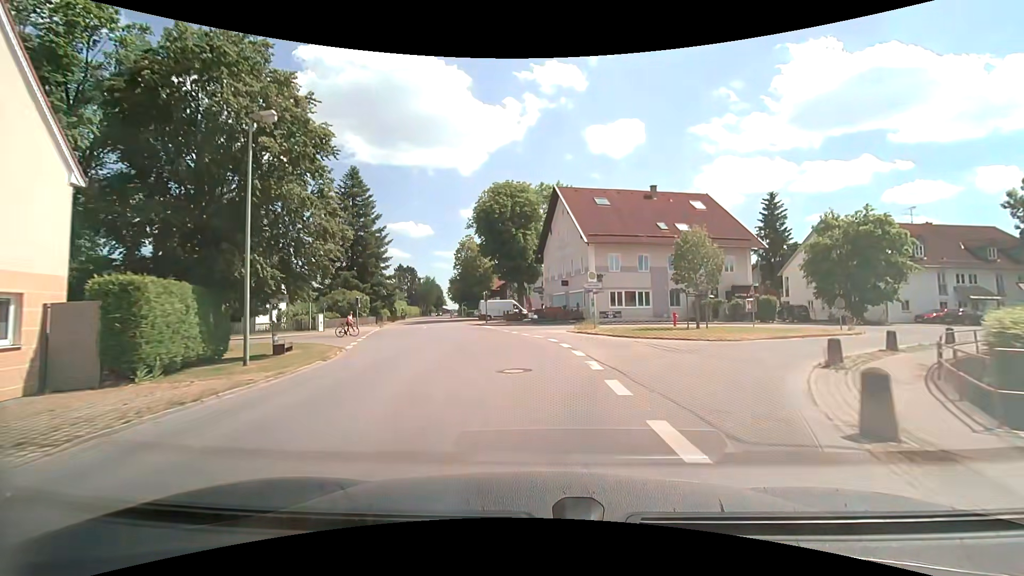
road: tertiary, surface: asphalt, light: Day
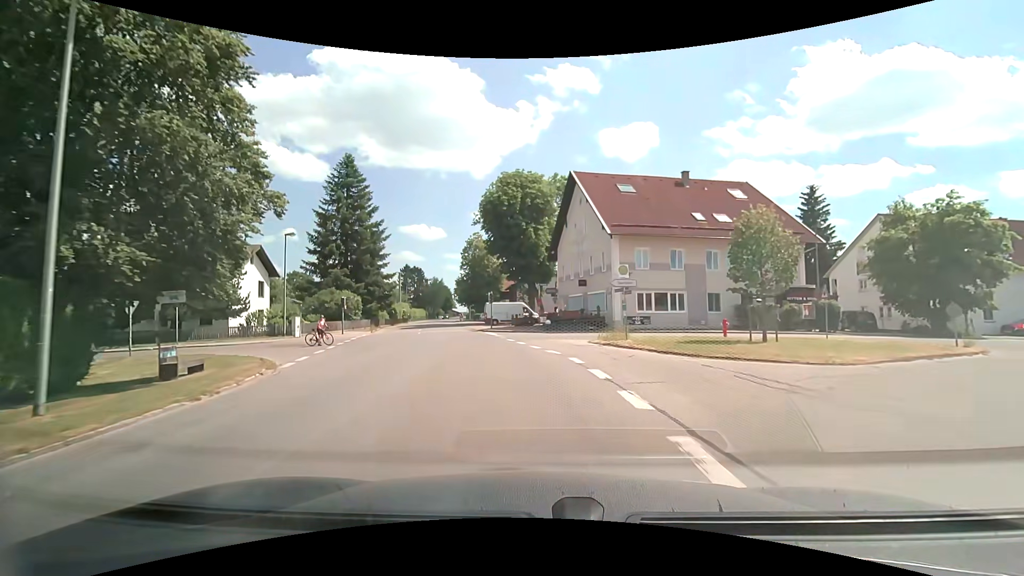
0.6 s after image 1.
(0.0, +6.7) m; -1°
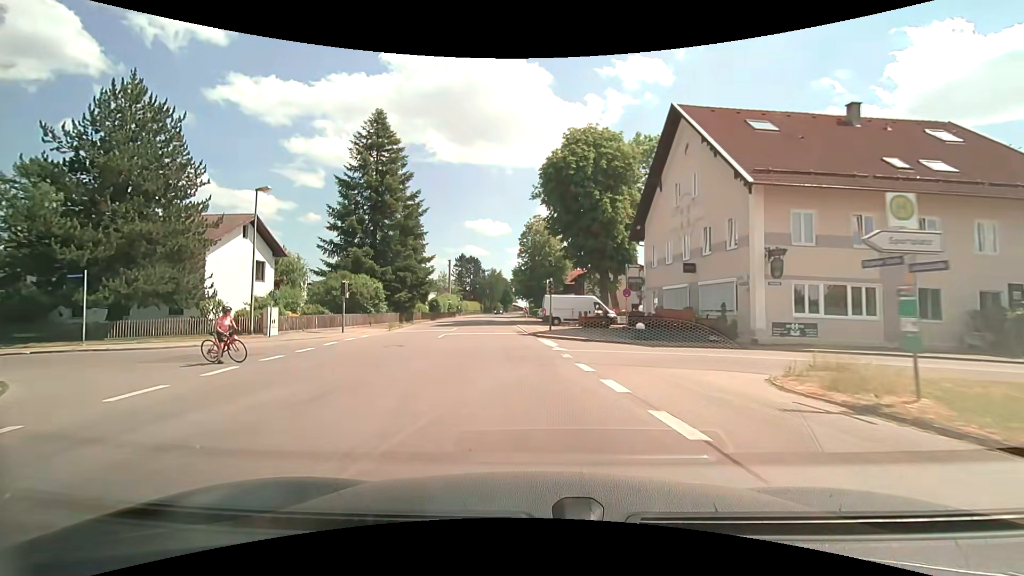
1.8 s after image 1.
(-0.7, +13.2) m; -7°
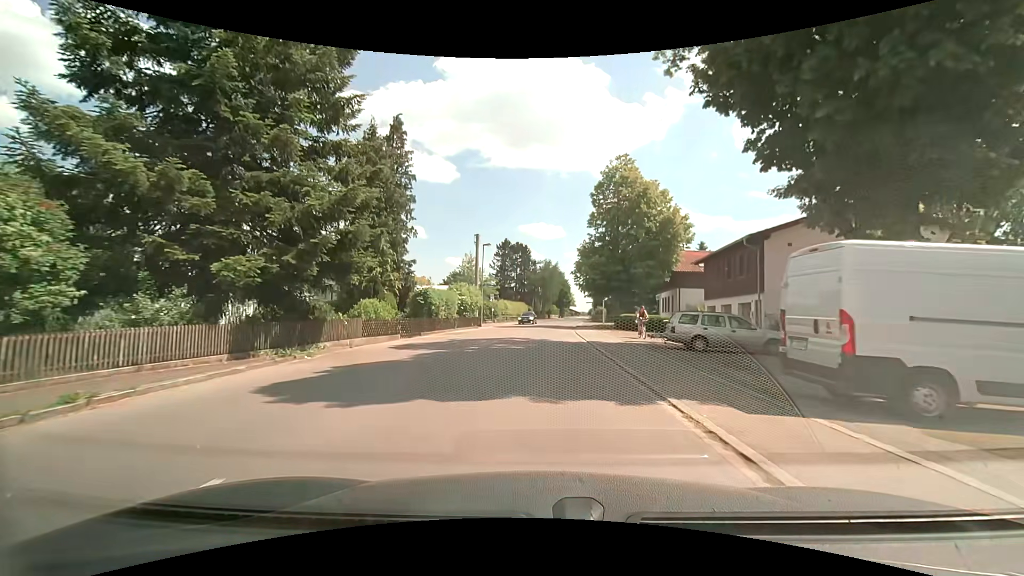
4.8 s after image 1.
(-2.9, +32.8) m; -7°
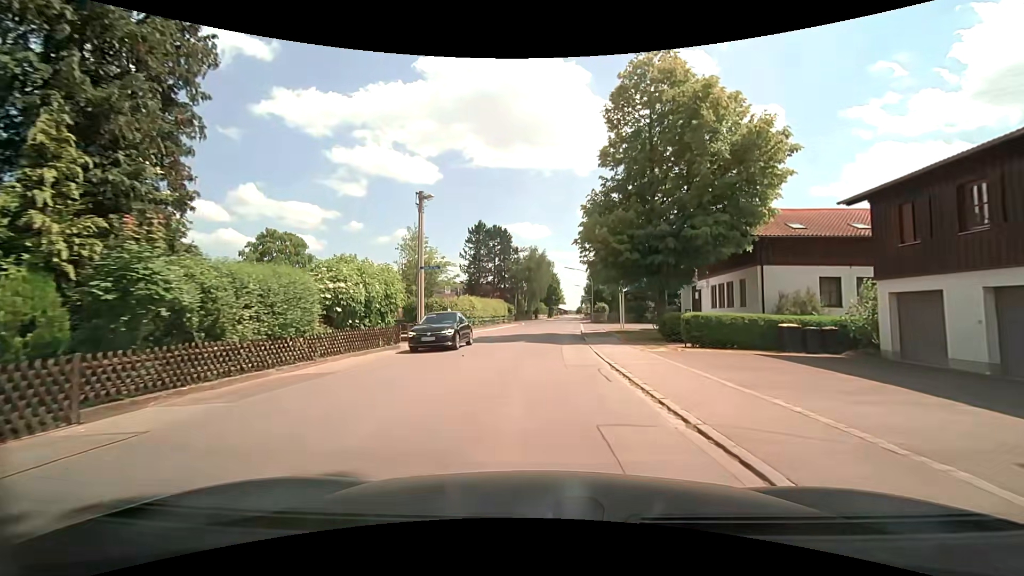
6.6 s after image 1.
(+0.4, +20.2) m; +2°
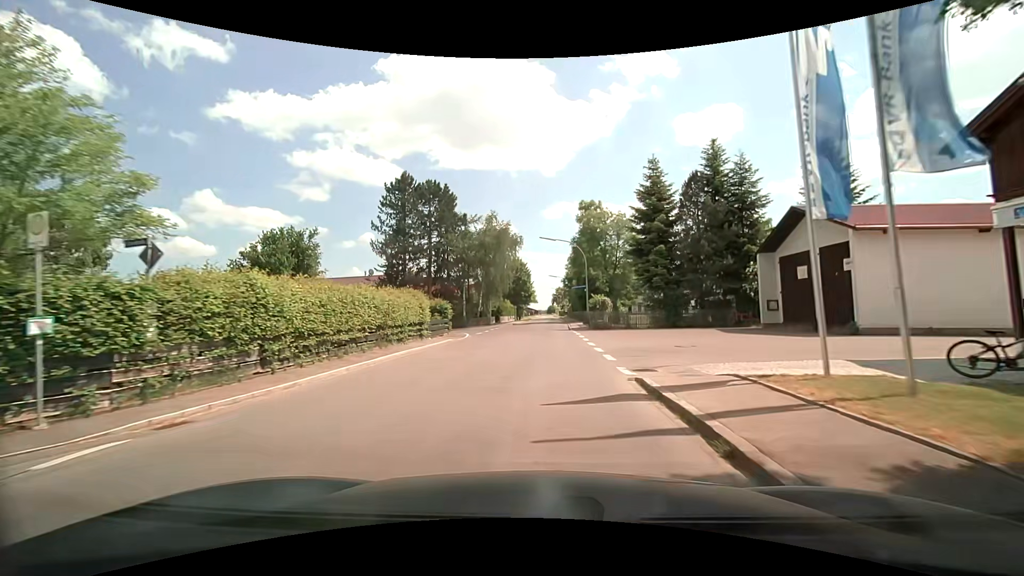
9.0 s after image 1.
(+0.6, +28.3) m; +3°
(0, +10) (0, +20) (0, +30) (+1, +40) (+1, +50) (+2, +60) (+2, +70) (+2, +80) (+3, +90) (+3, +100) m
